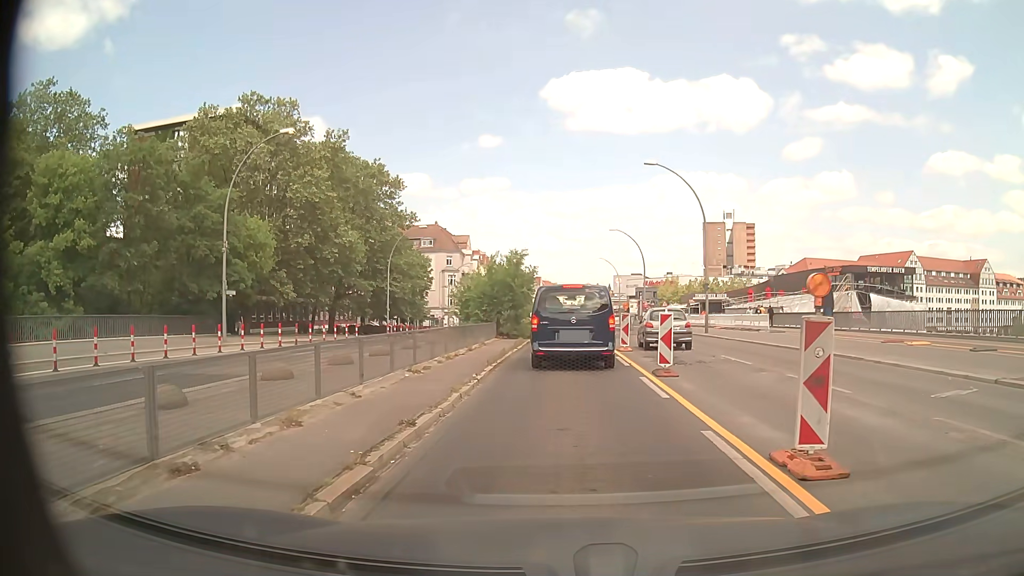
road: primary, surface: asphalt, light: Day
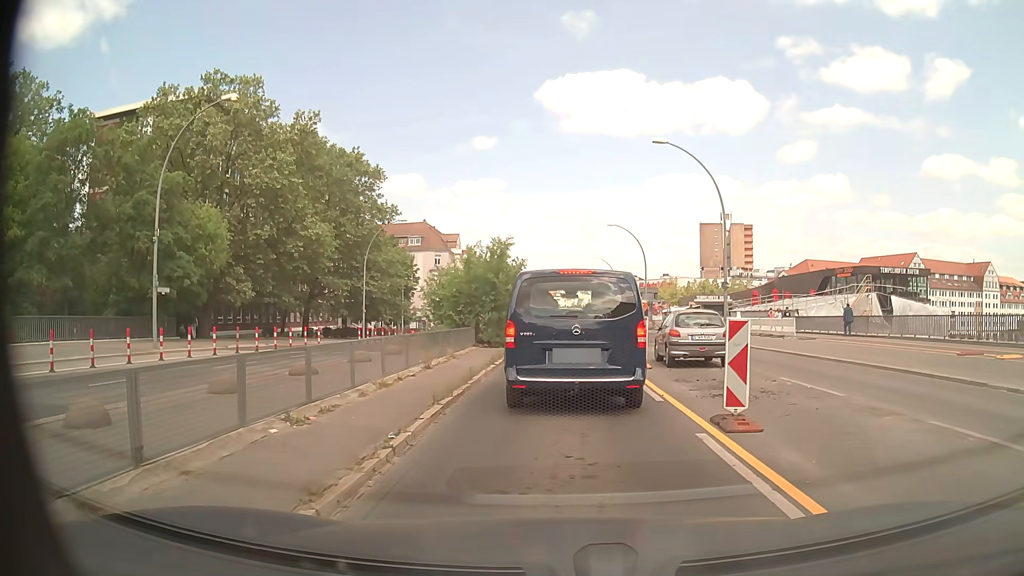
(0.0, +5.9) m; +1°
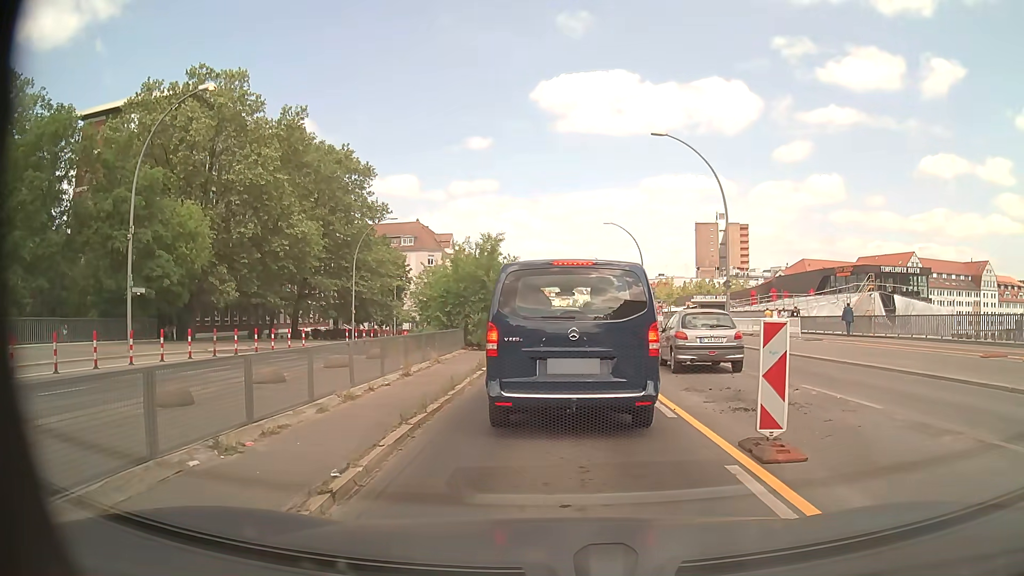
(0.0, +1.5) m; +1°
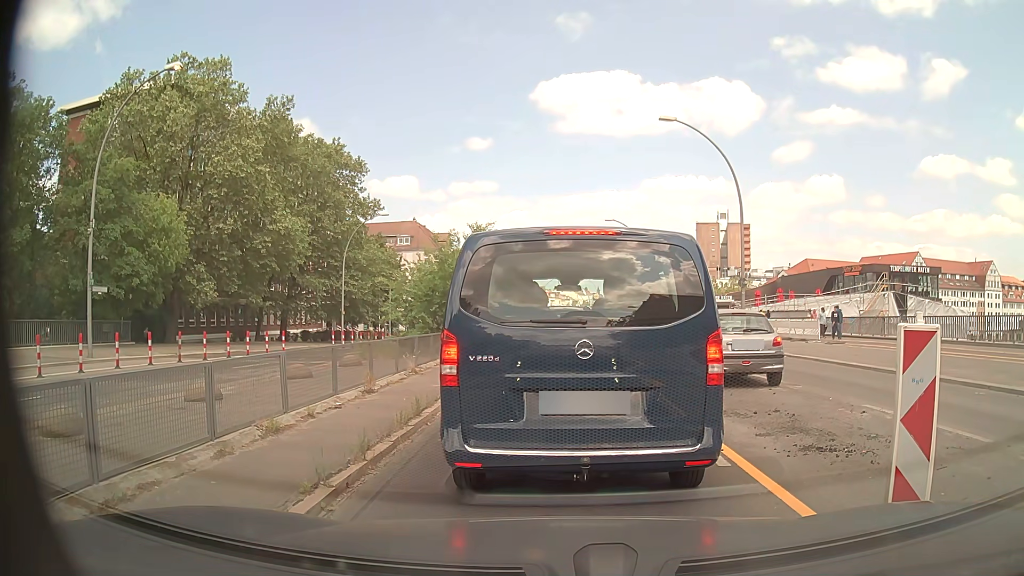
(0.0, +2.6) m; -1°
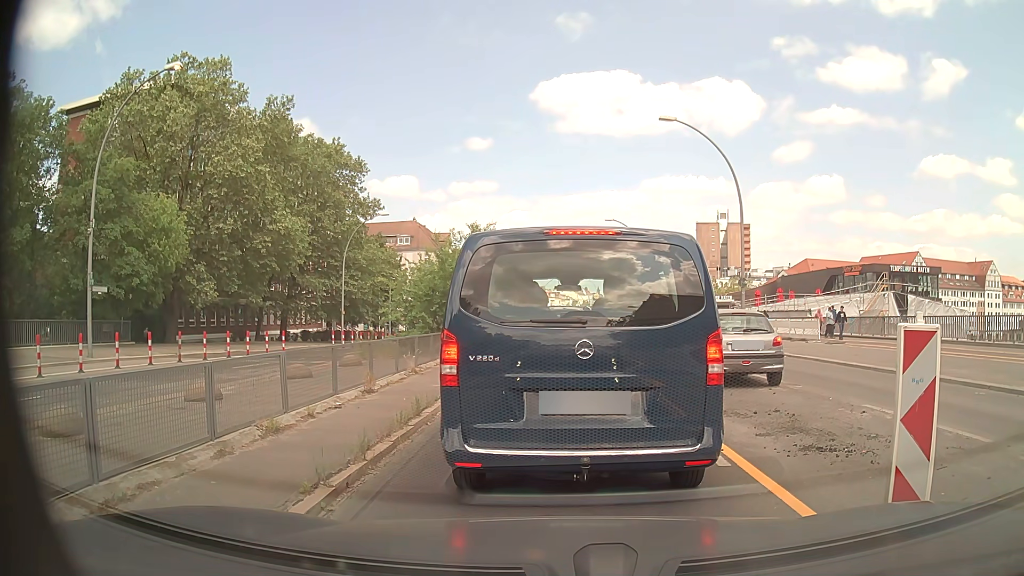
(0.0, 0.0) m; 0°
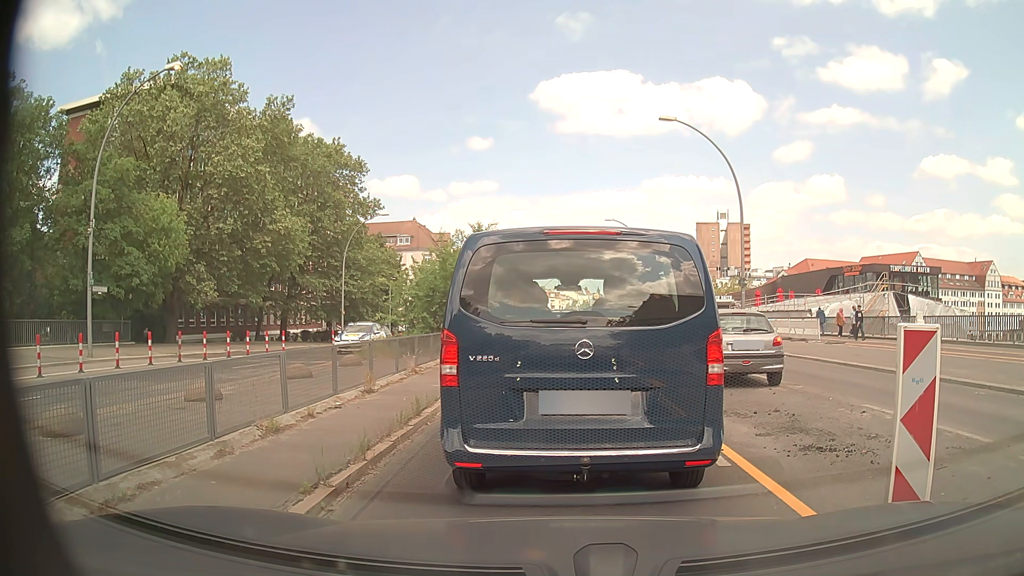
(0.0, 0.0) m; 0°
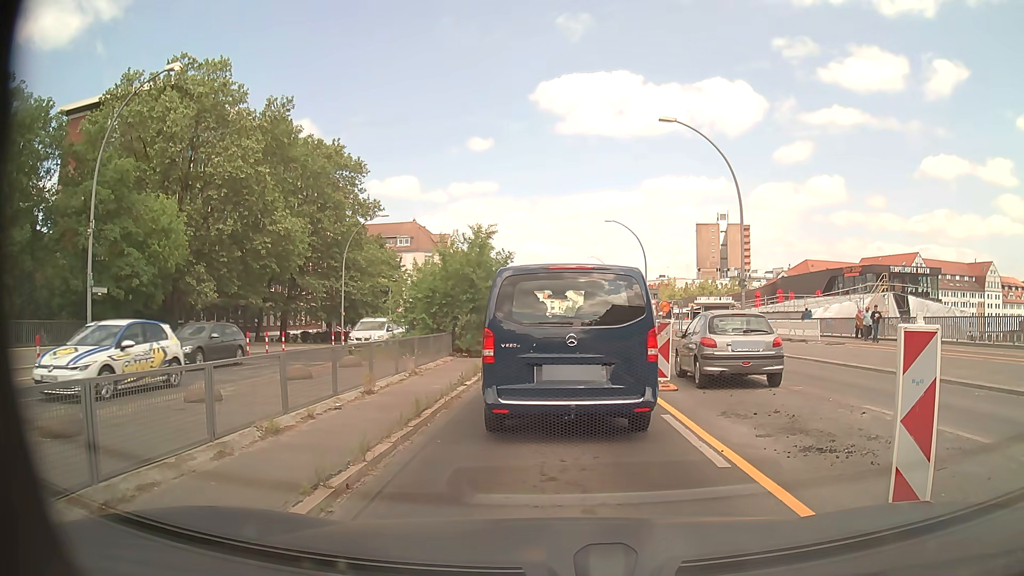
(0.0, 0.0) m; 0°
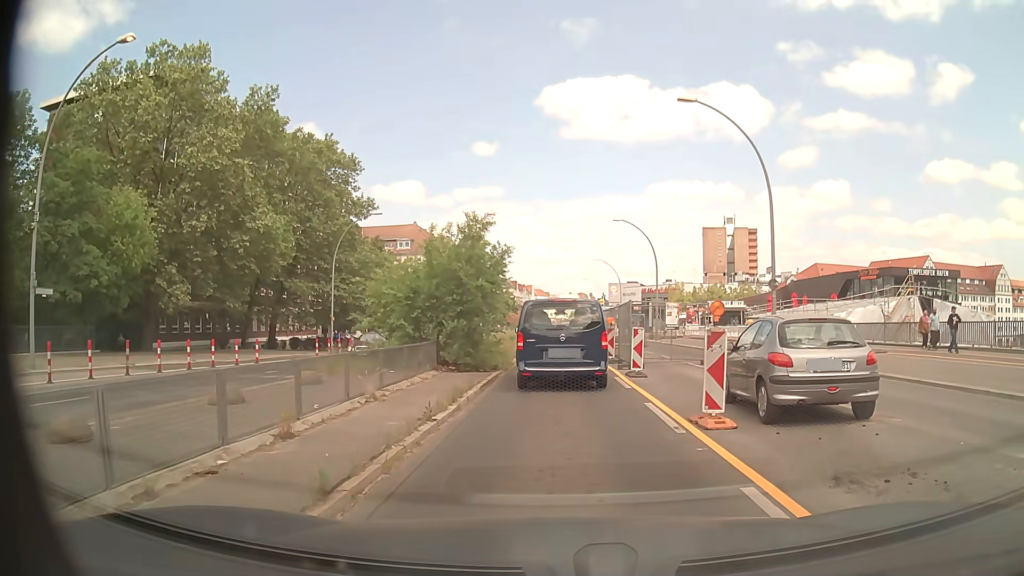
(0.0, +4.0) m; 0°
